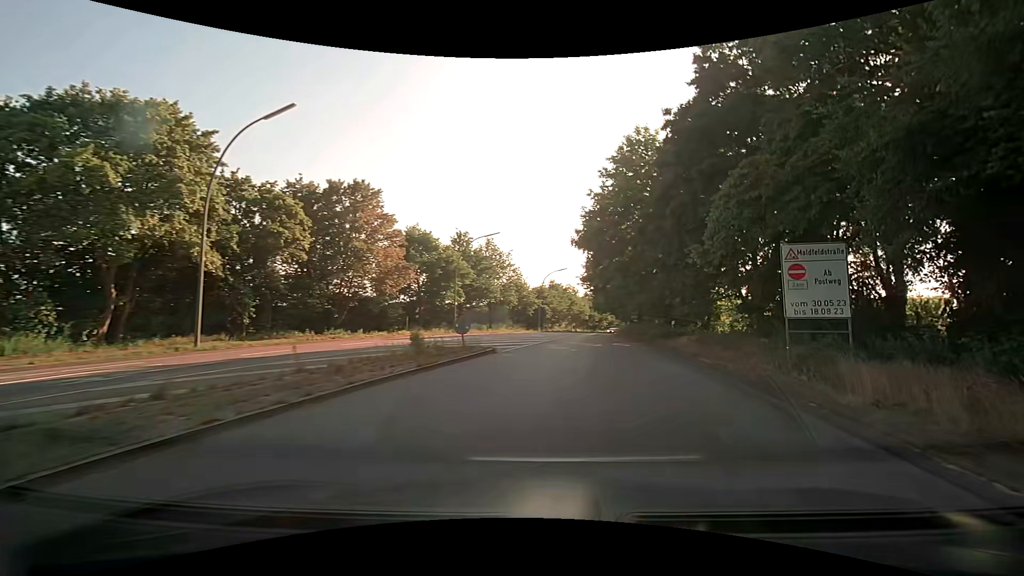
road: secondary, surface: asphalt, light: Day
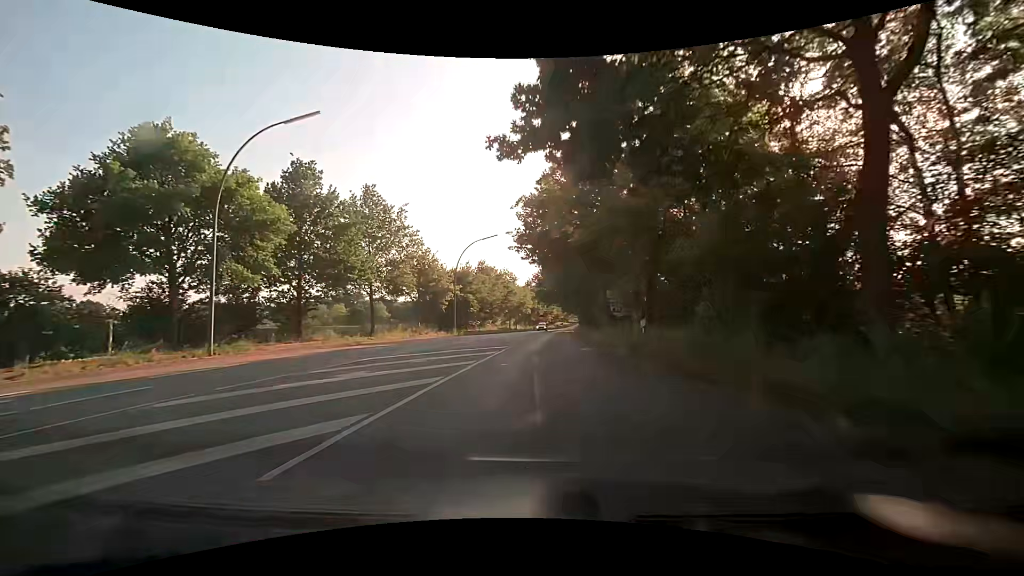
(+3.4, +28.6) m; +7°
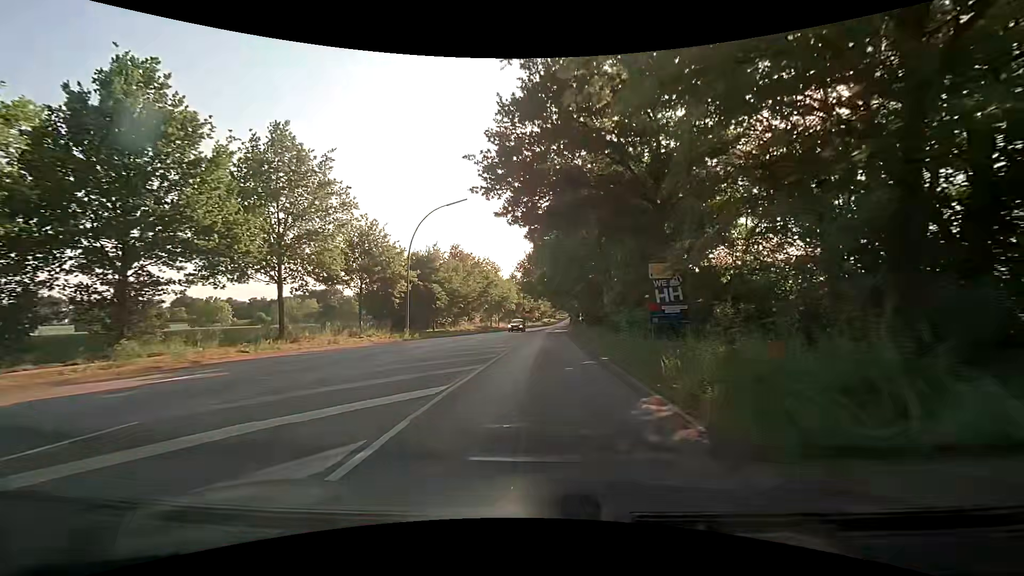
(+0.3, +14.2) m; +3°
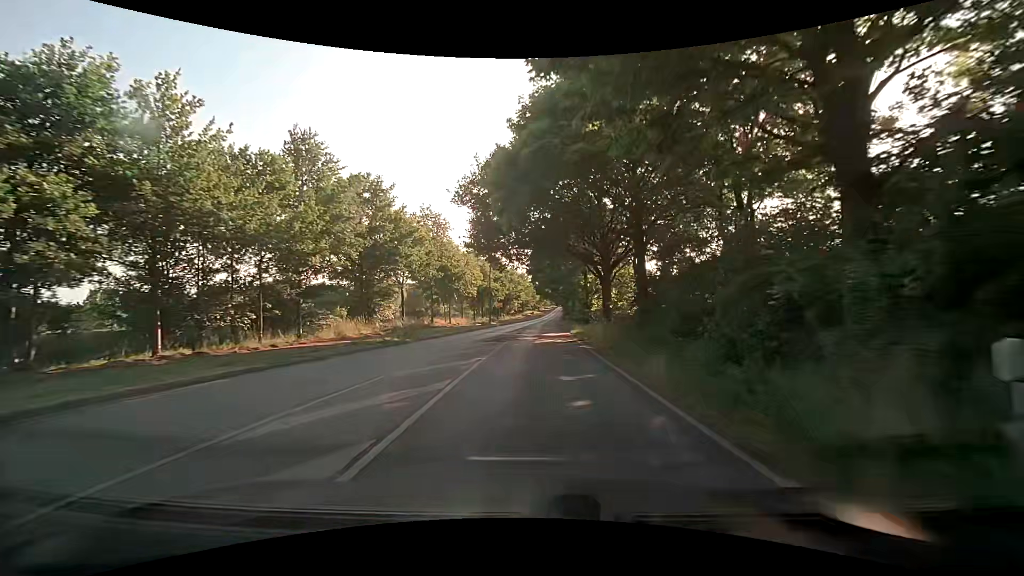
(+0.9, +37.8) m; +2°
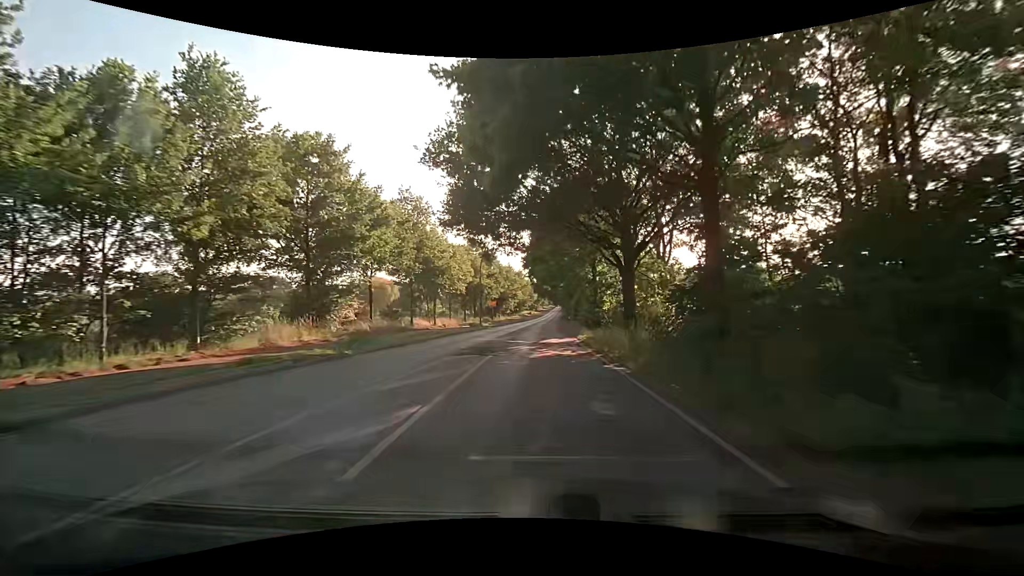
(0.0, +7.7) m; 0°
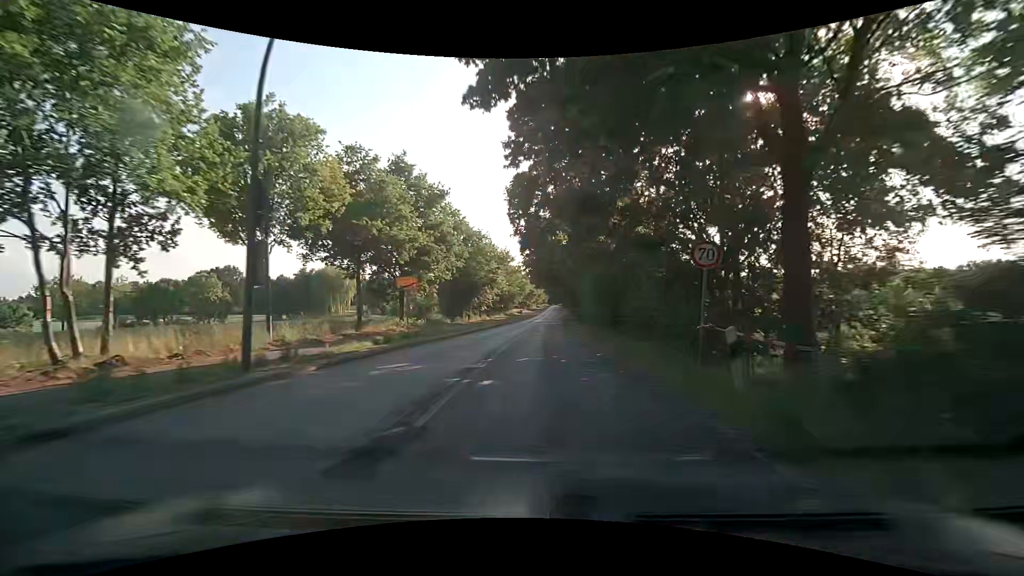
(+0.2, +40.1) m; +1°
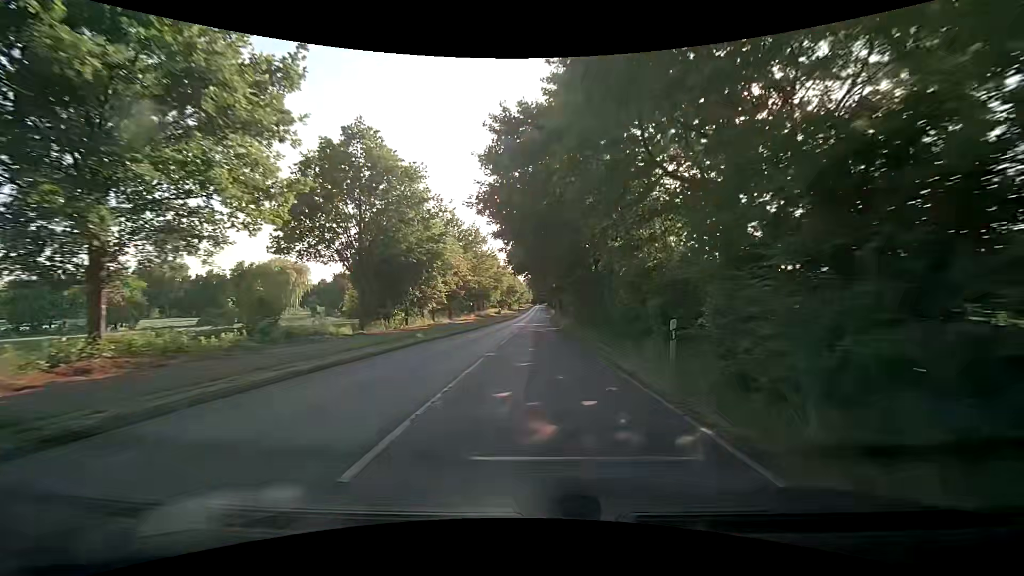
(+0.4, +25.9) m; +1°
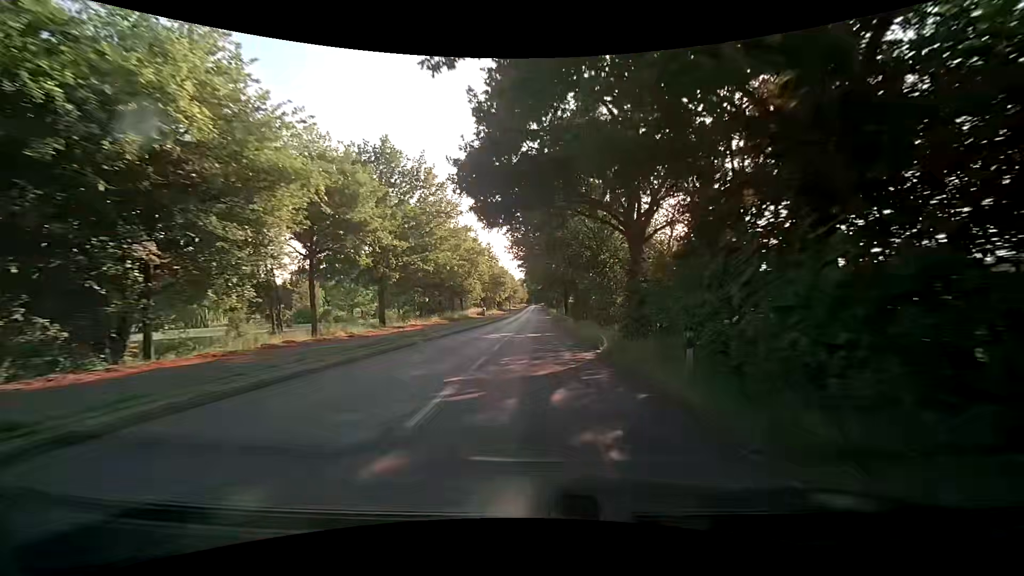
(+0.4, +28.5) m; 0°
(0, +10) (0, +20) (0, +30) (+1, +40) (+1, +50) (+1, +60) (+1, +70) (+2, +80) (+2, +90) (+2, +100) m
